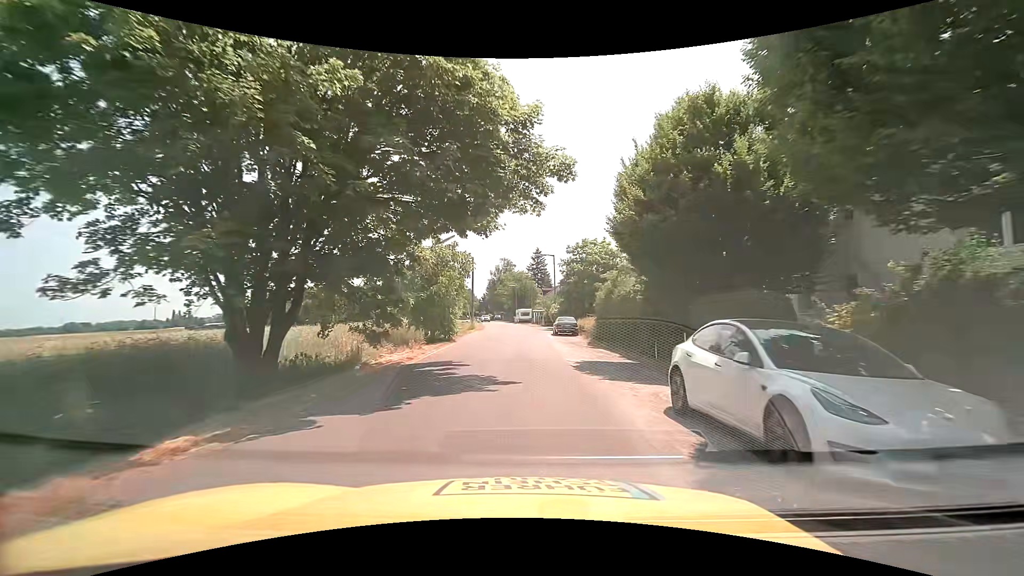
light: Day
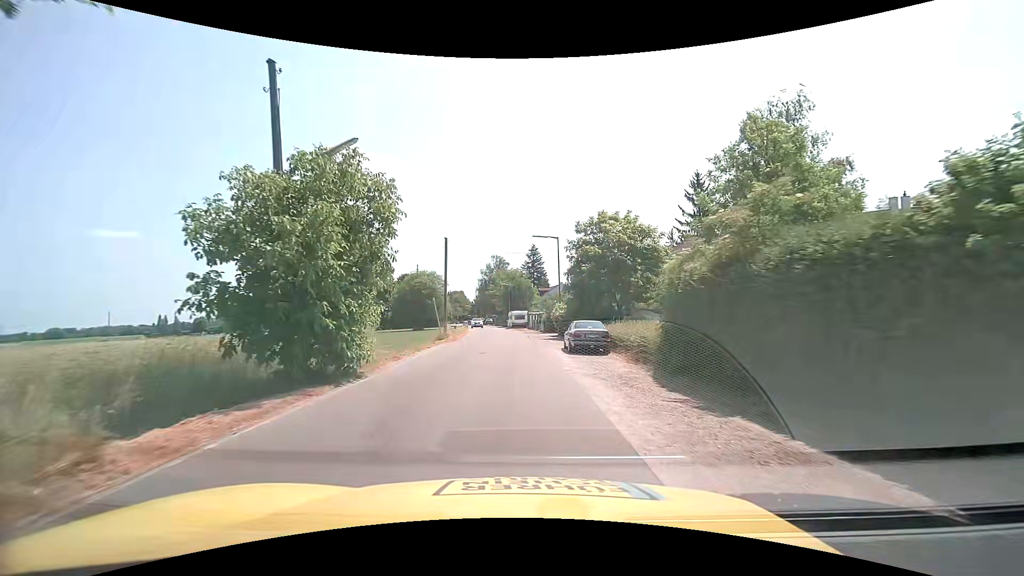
(+0.1, +15.0) m; 0°
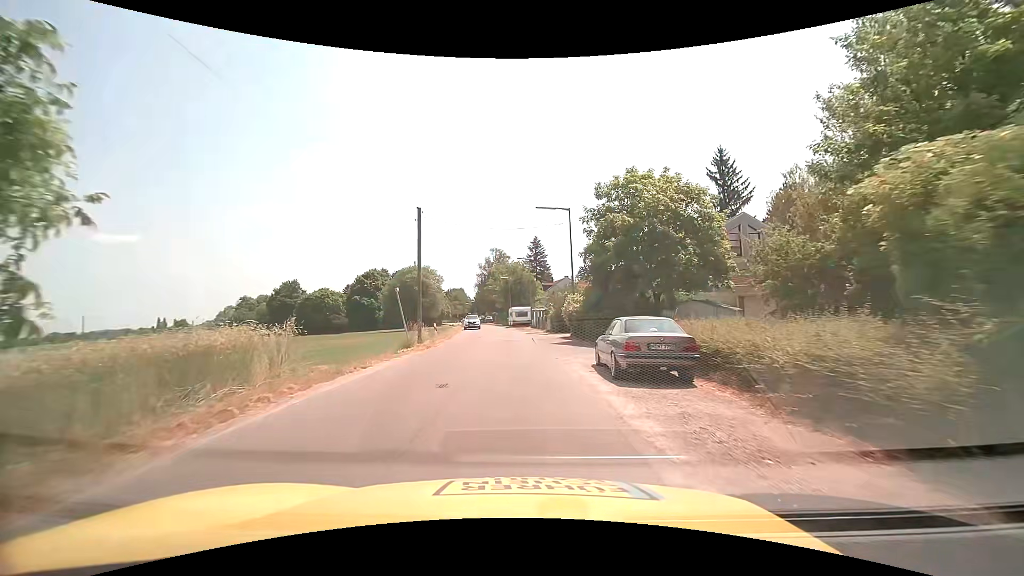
(+0.1, +10.0) m; +1°
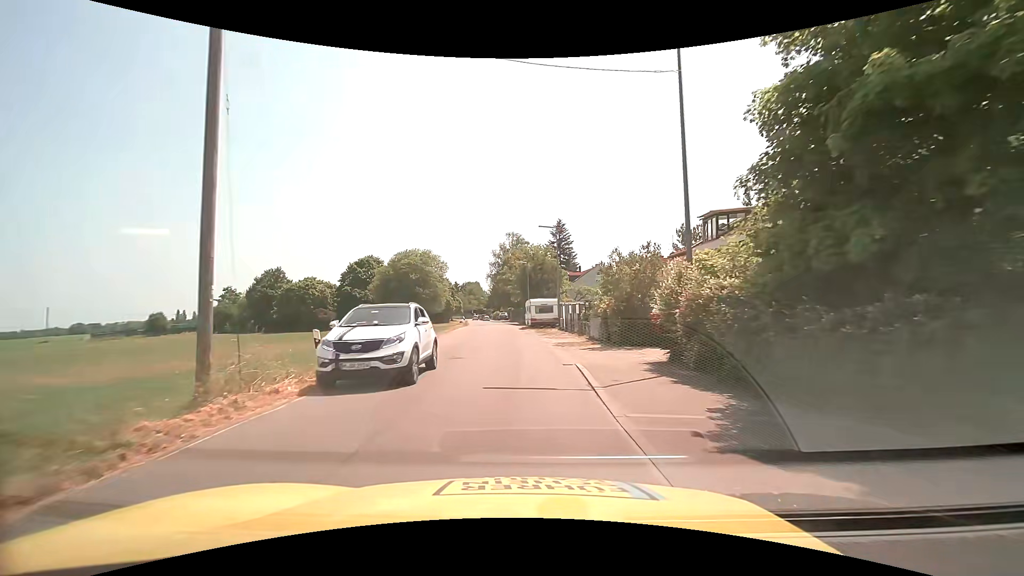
(-0.5, +19.8) m; -3°
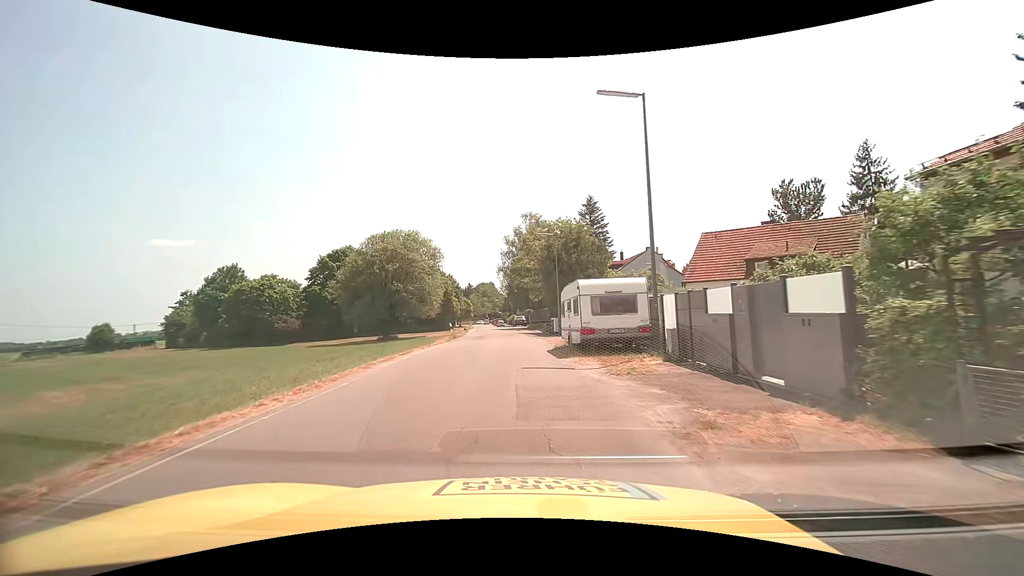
(-0.6, +25.1) m; -2°
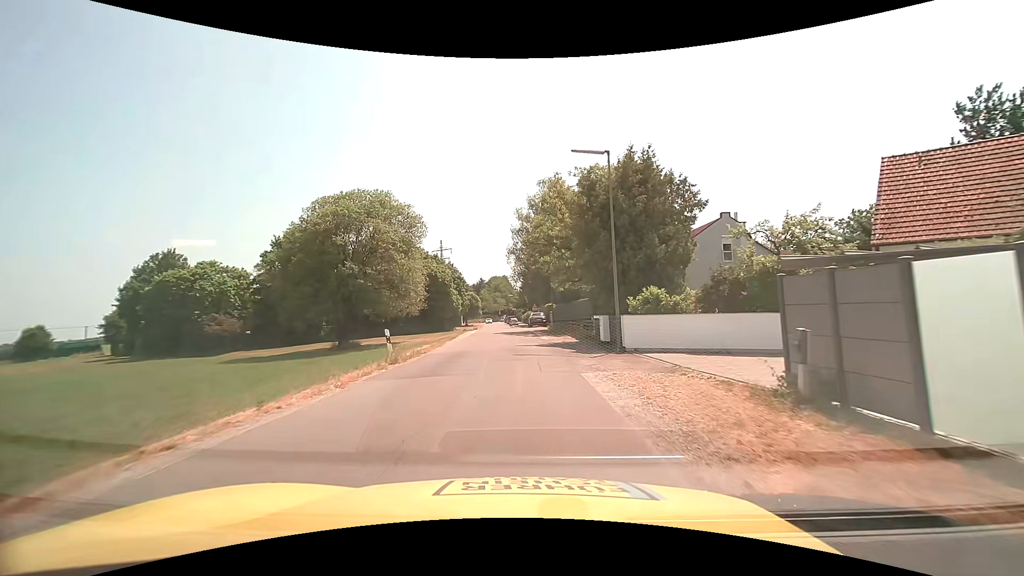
(-0.4, +20.2) m; -2°
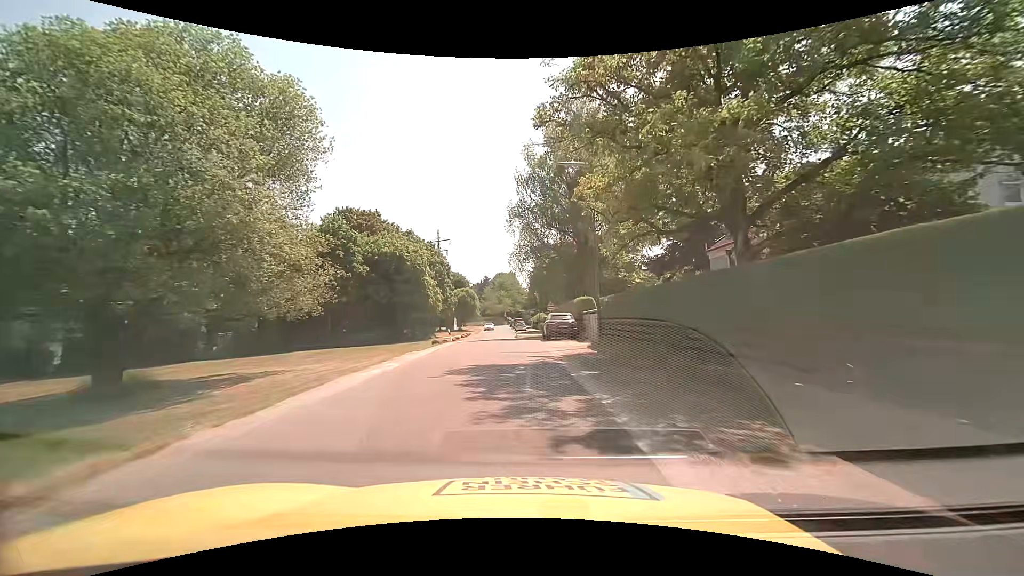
(-0.1, +25.6) m; -2°
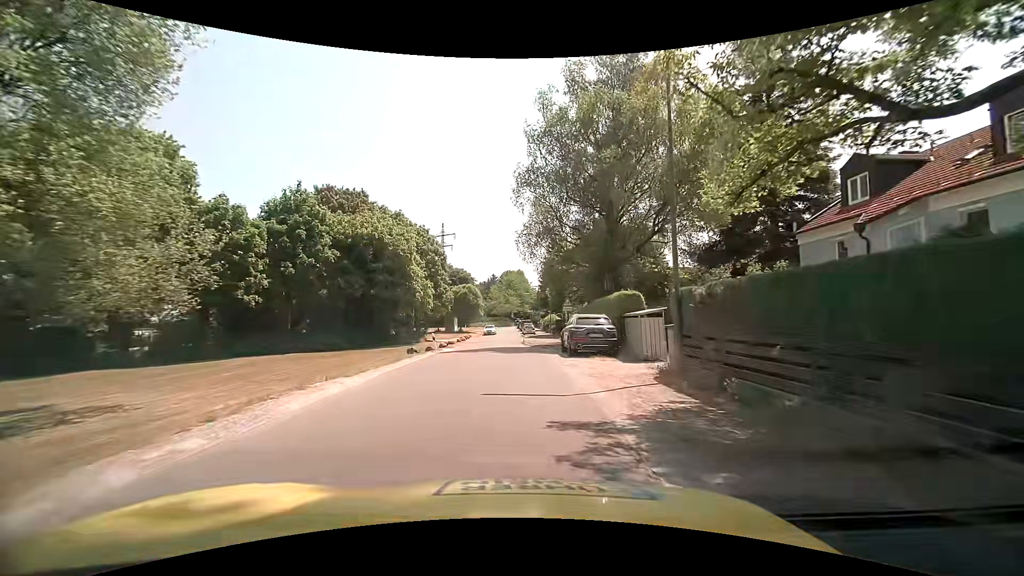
(0.0, +10.2) m; -1°
(0, +10) (0, +20) (-1, +30) (-1, +40) (-2, +50) (-2, +60) (-2, +70) (-2, +80) (-2, +90) (-2, +100) m
